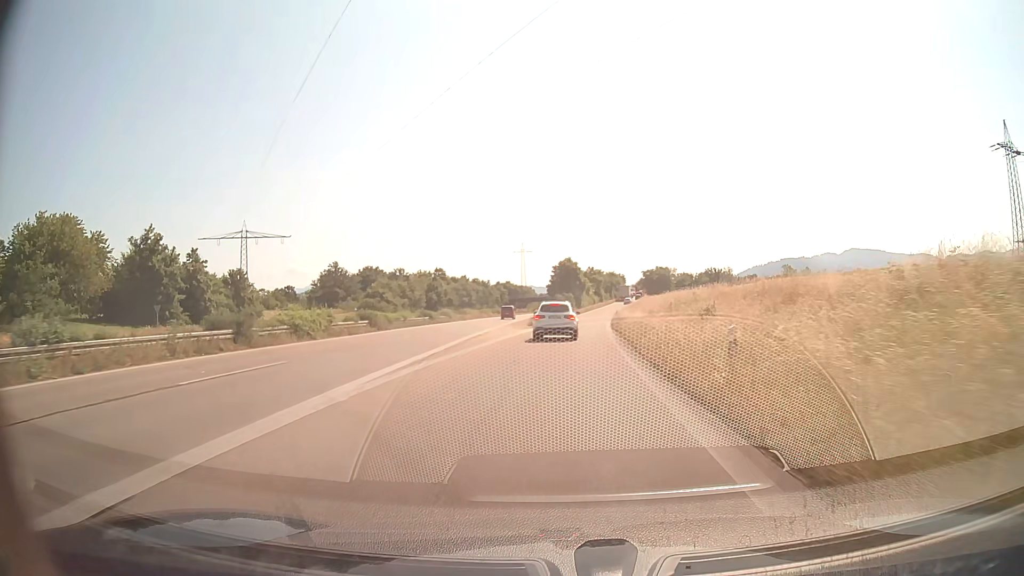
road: trunk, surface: asphalt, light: Day
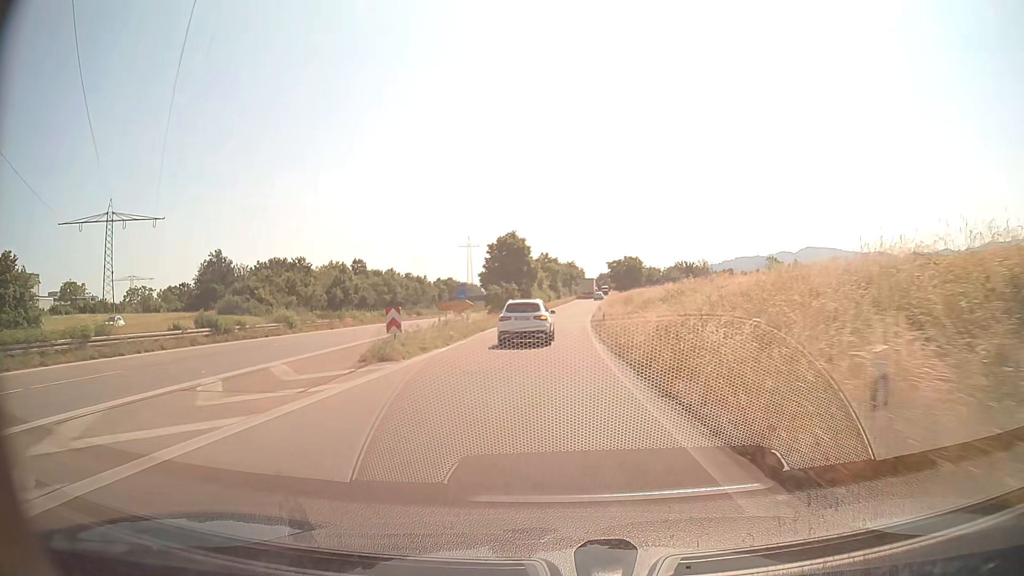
(+1.5, +38.3) m; +4°
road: trunk_link
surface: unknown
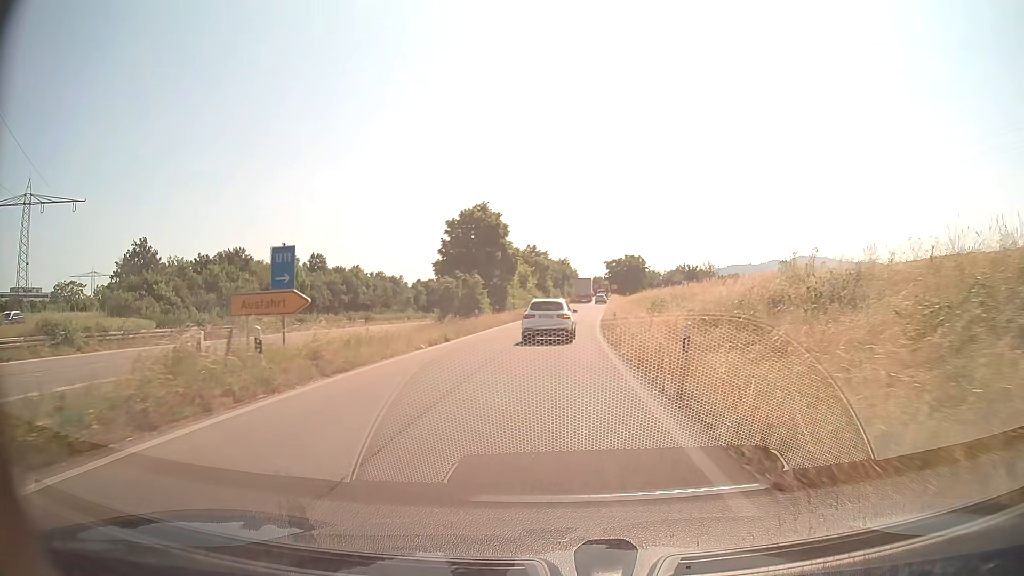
(+0.2, +23.4) m; +1°
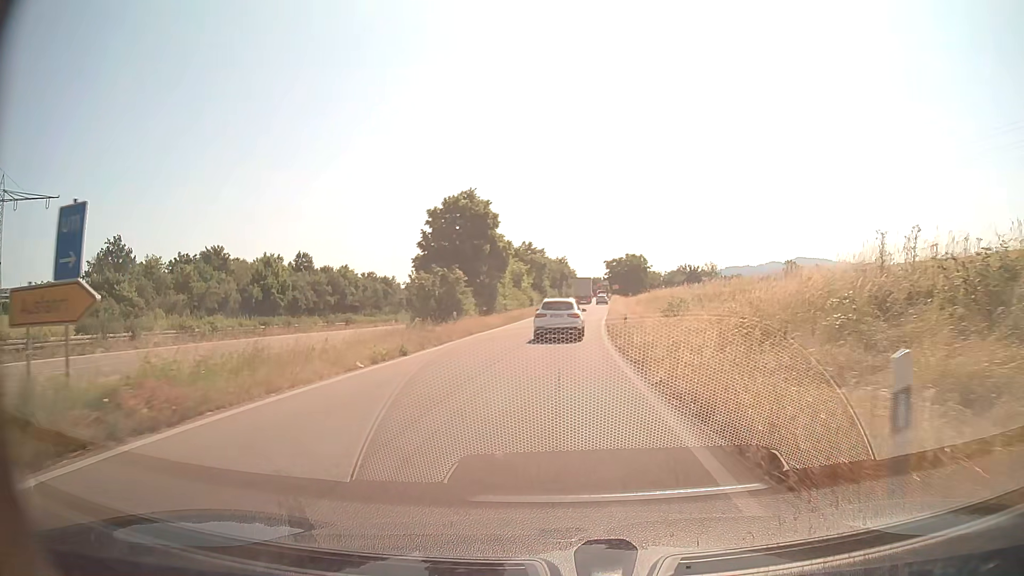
(0.0, +6.8) m; 0°
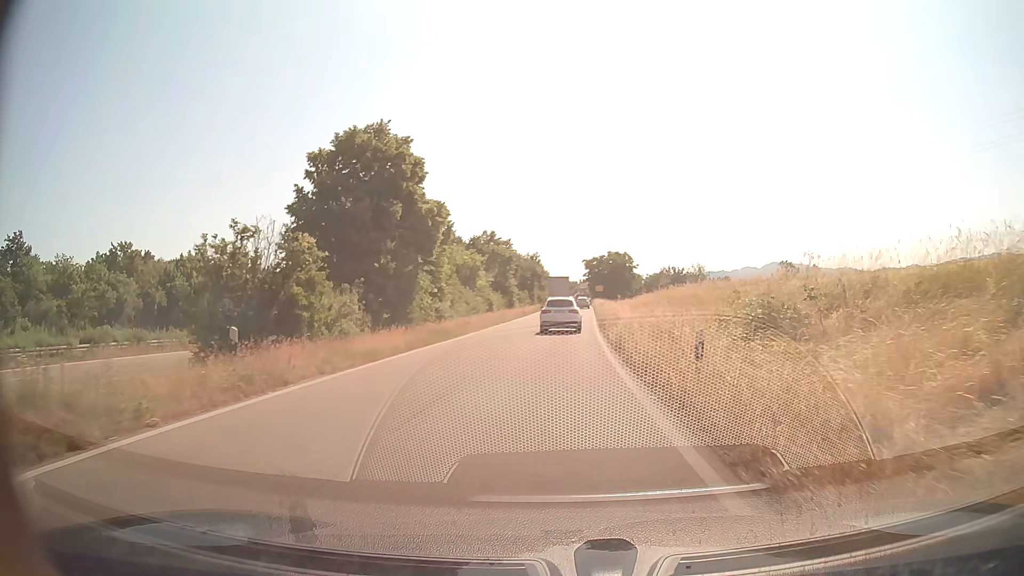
(+0.3, +19.0) m; +2°
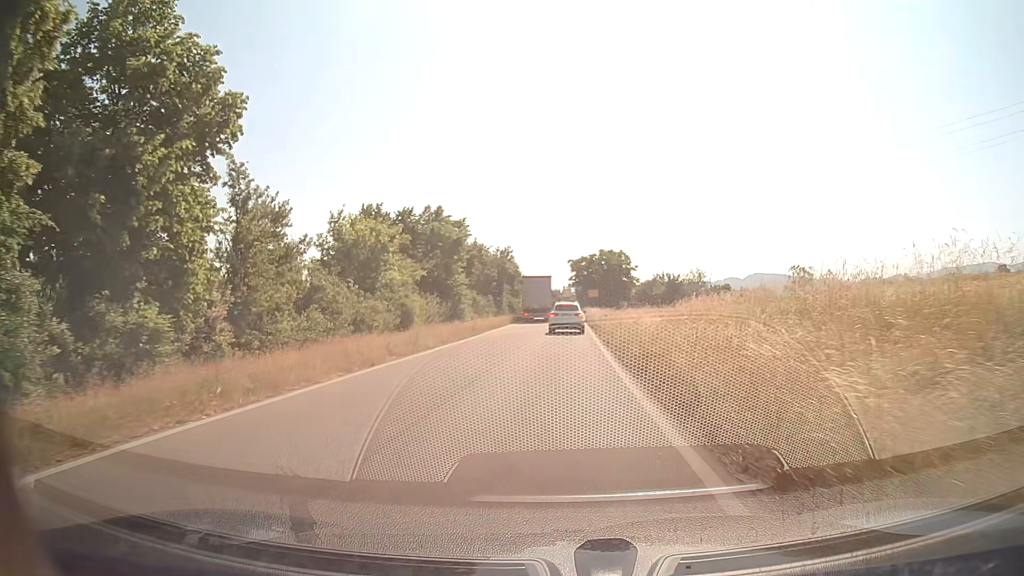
(+0.4, +23.7) m; +1°
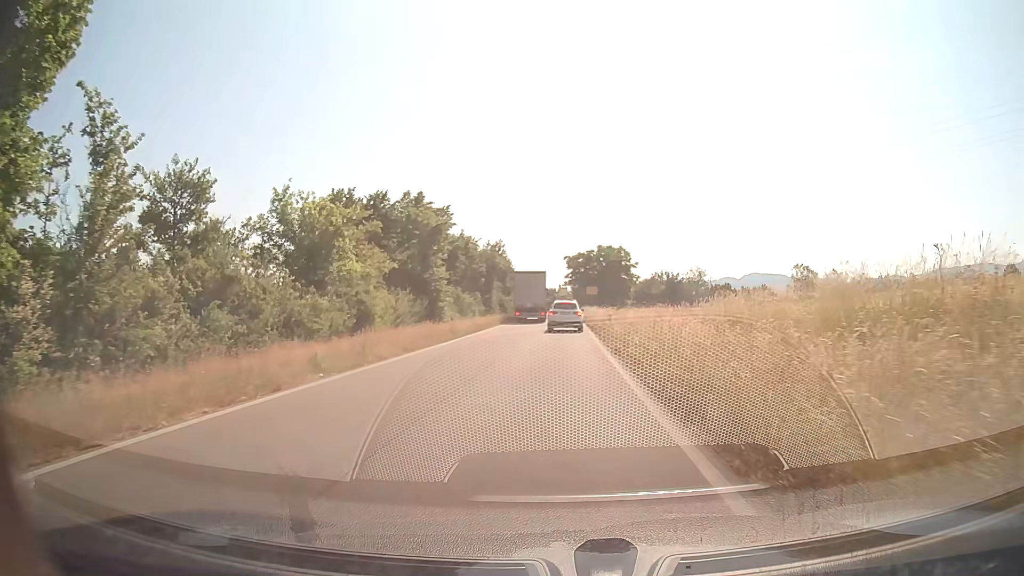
(0.0, +5.6) m; +1°
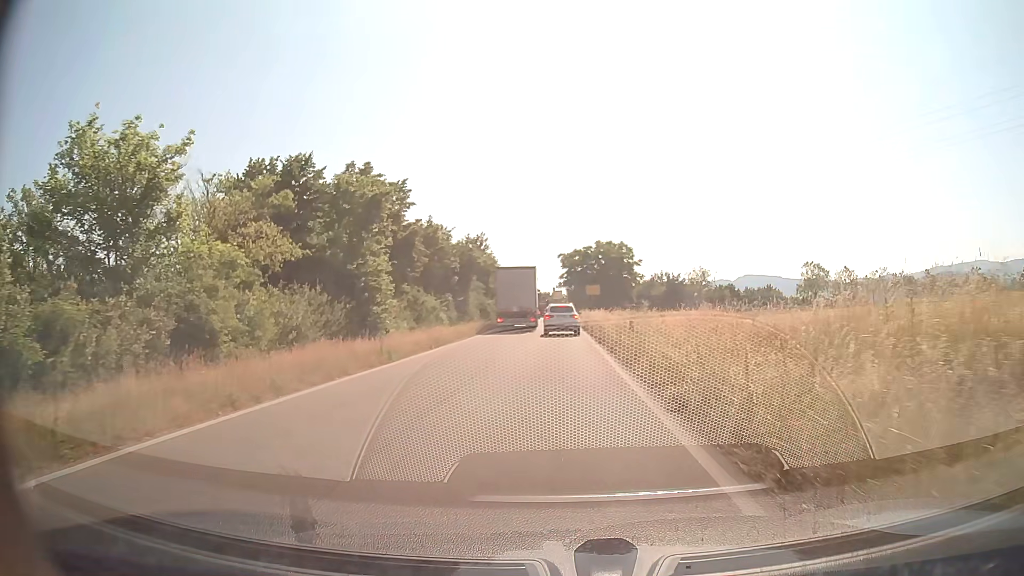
(0.0, +10.9) m; 0°
